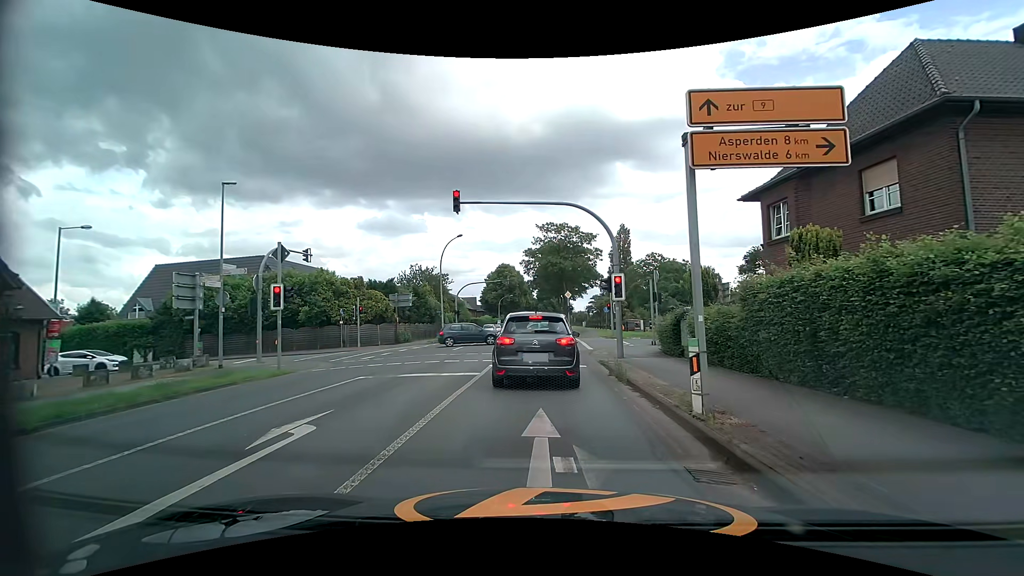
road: tertiary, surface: asphalt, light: Day
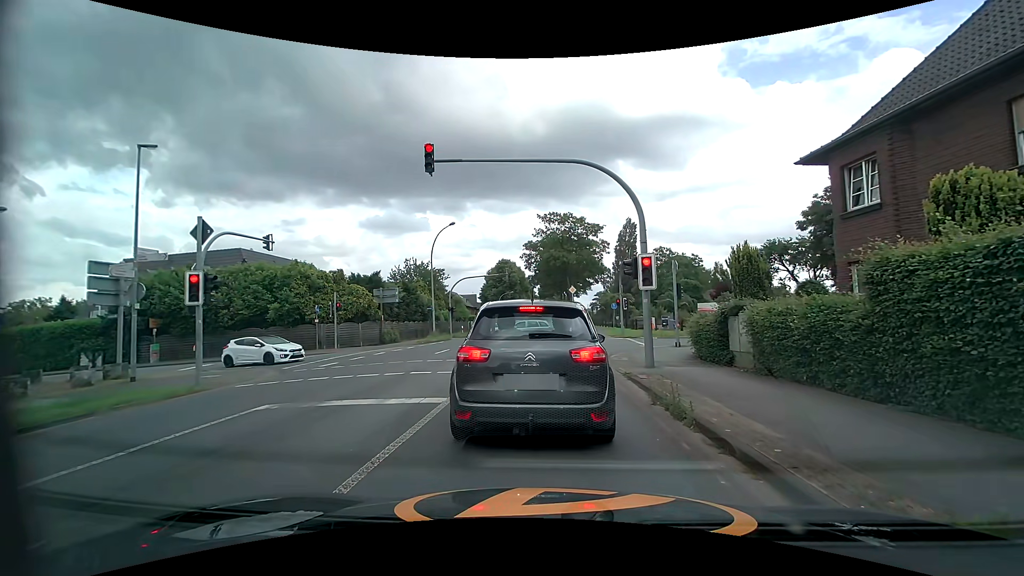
(0.0, +4.5) m; -1°
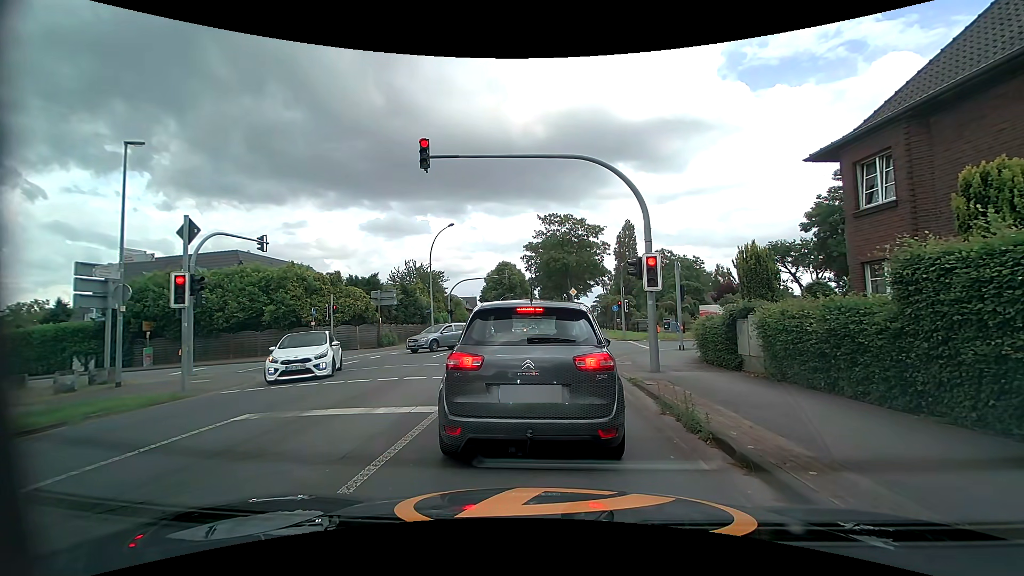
(0.0, +0.6) m; 0°
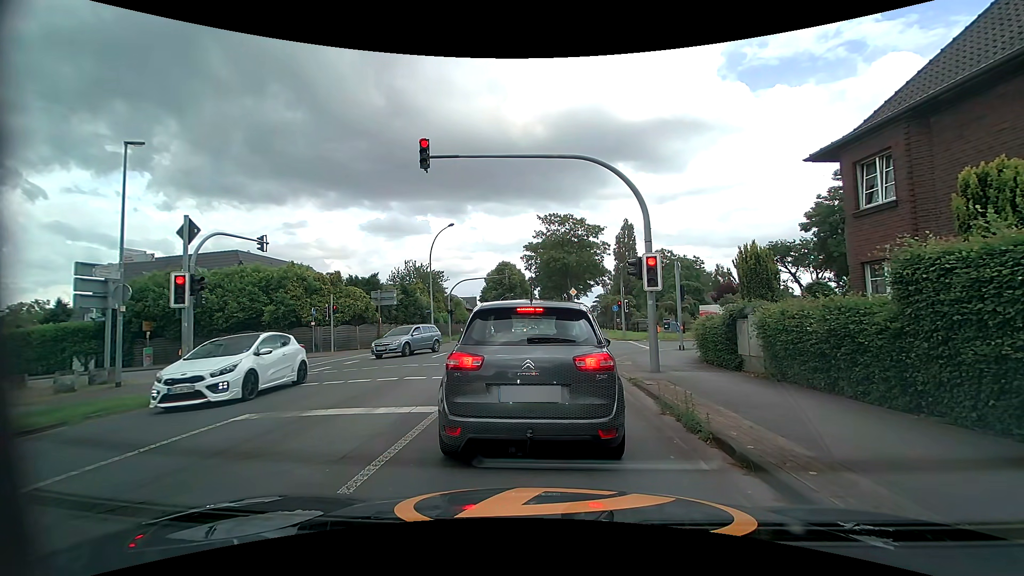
(0.0, 0.0) m; 0°
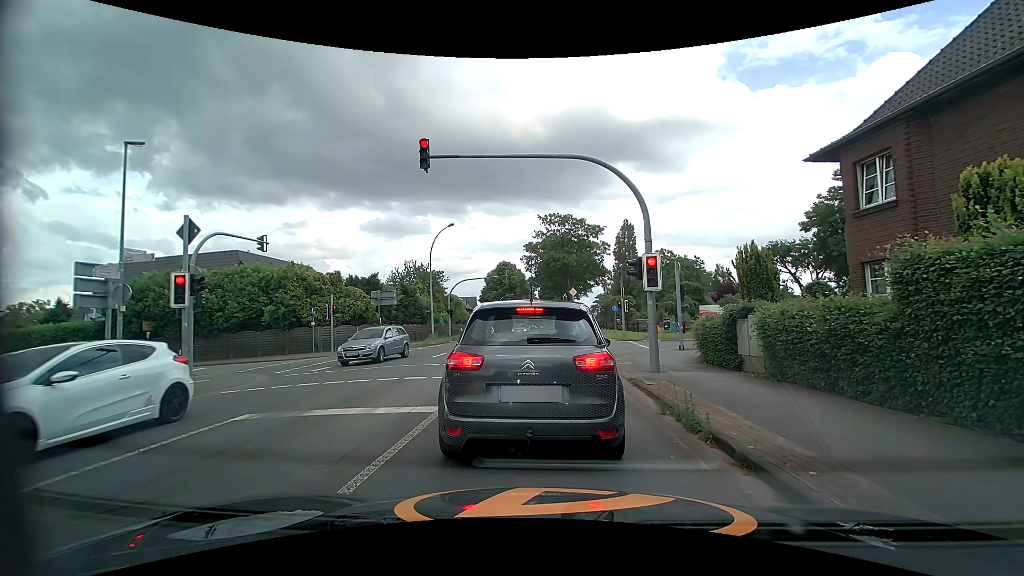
(0.0, 0.0) m; 0°
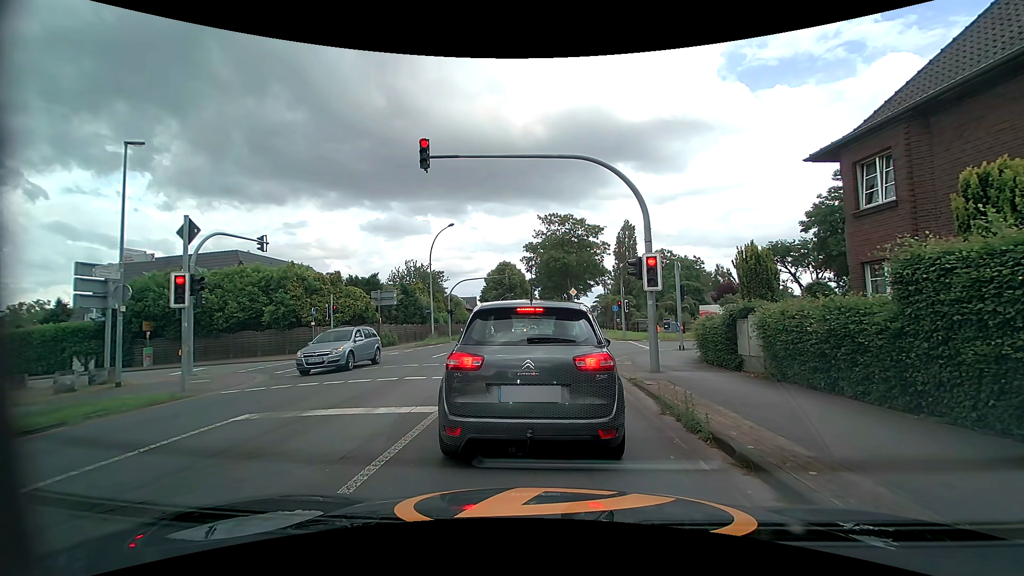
(0.0, 0.0) m; 0°
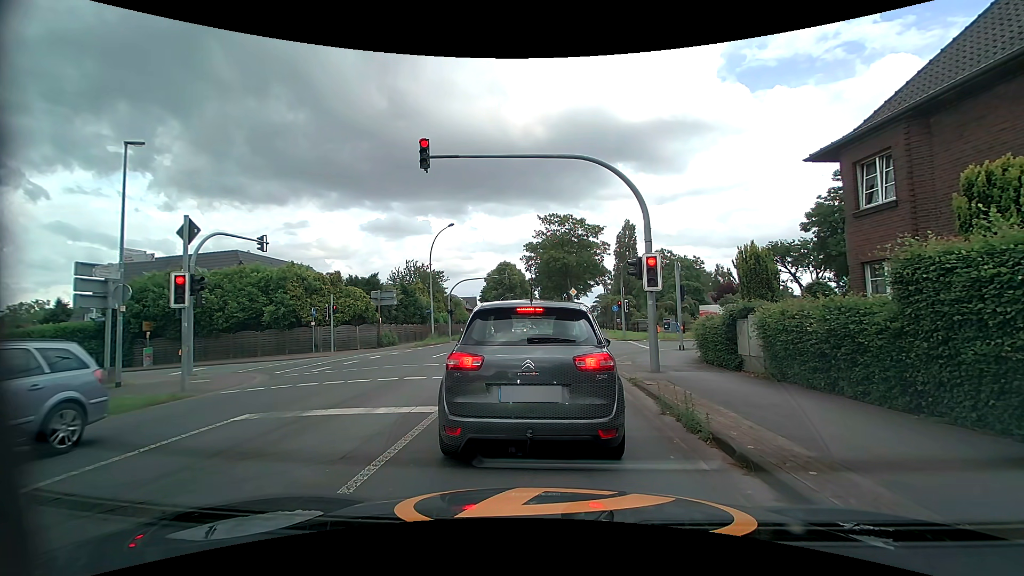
(0.0, 0.0) m; 0°
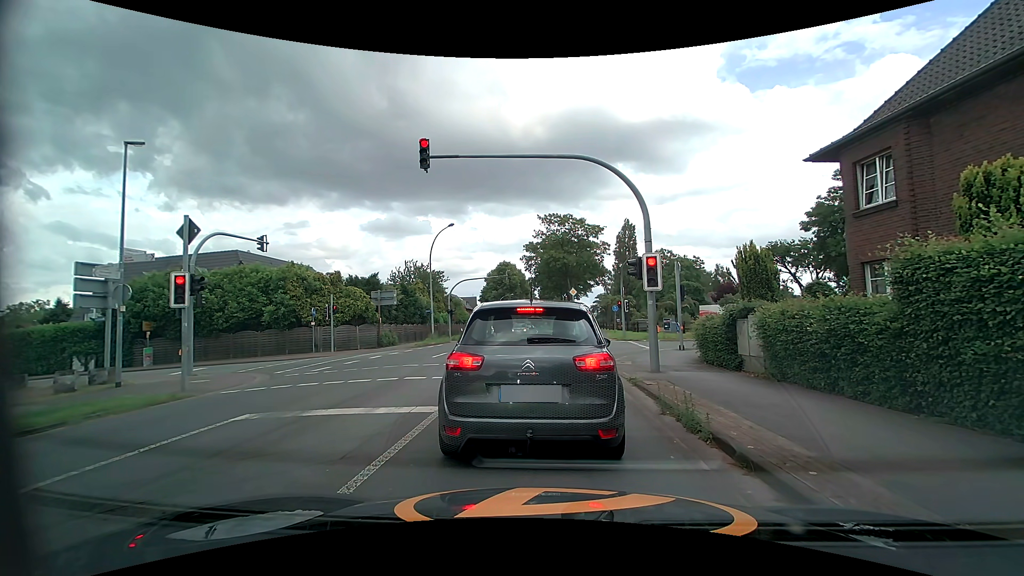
(0.0, 0.0) m; 0°
(0, +10) (0, +20) (+1, +30) (+1, +40) (+2, +50) (+2, +60) (+2, +70) (+2, +80) (+3, +90) (+3, +100) m
